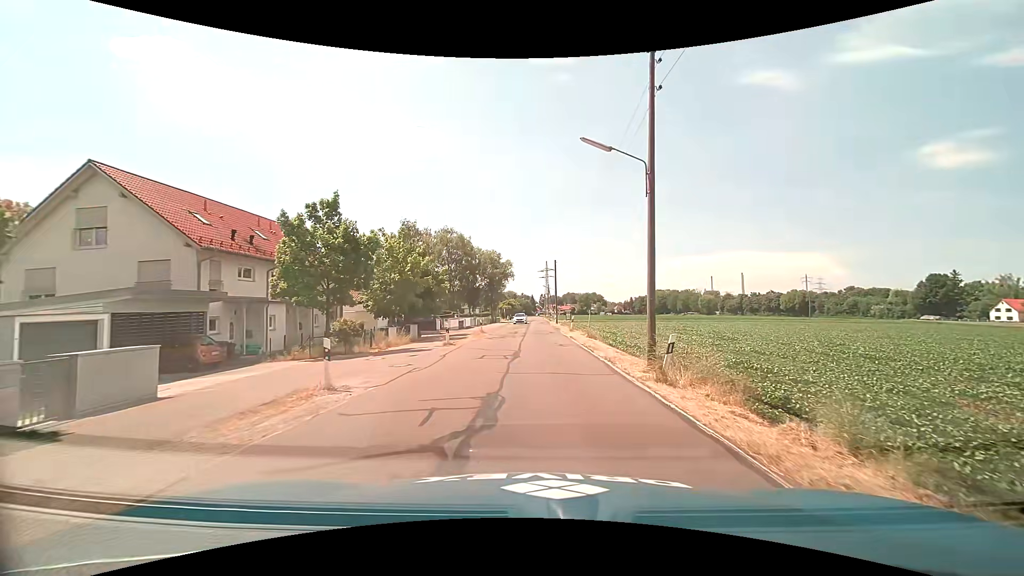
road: tertiary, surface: asphalt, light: Day
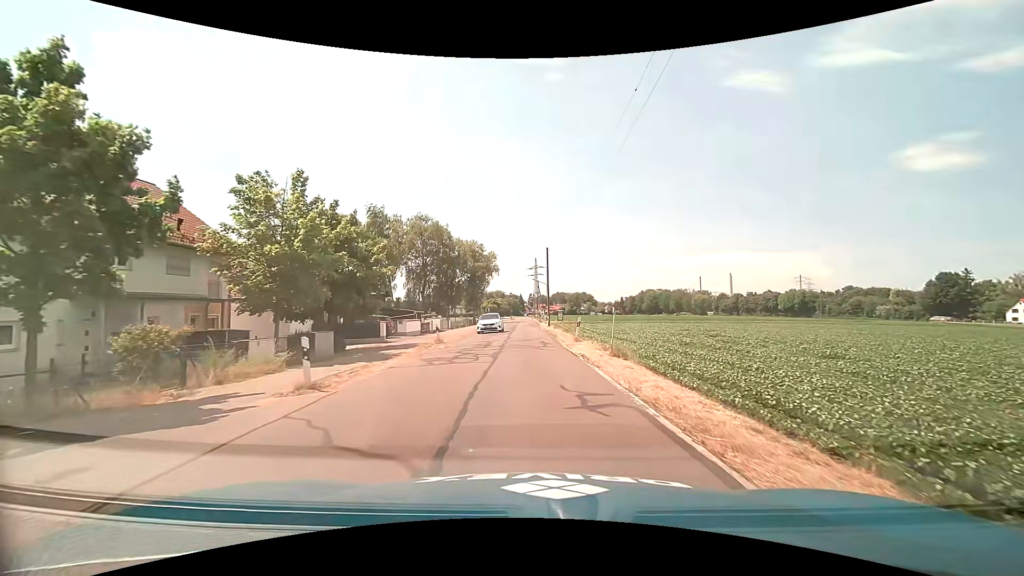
(+0.3, +13.9) m; +2°
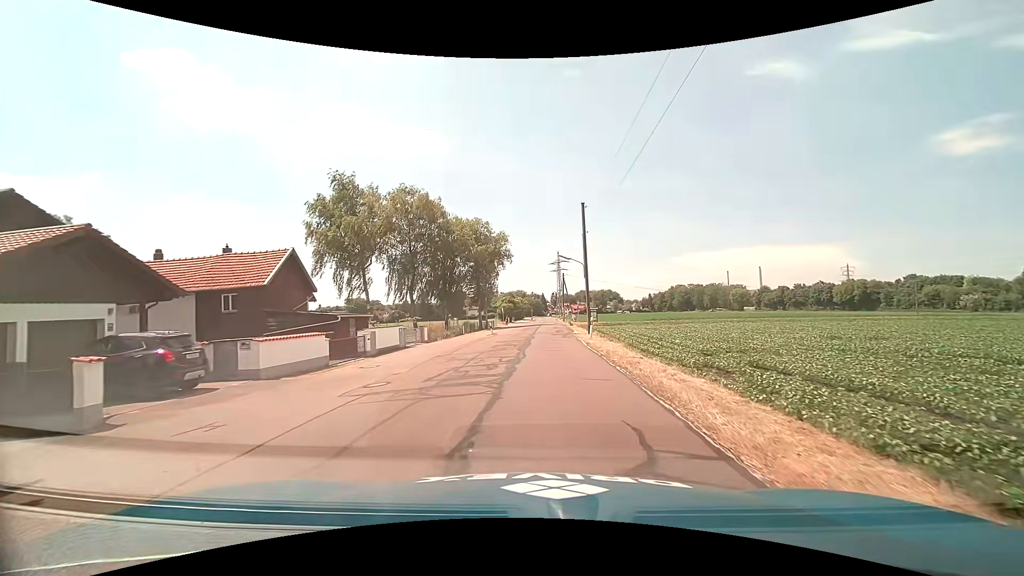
(-0.4, +23.4) m; -2°
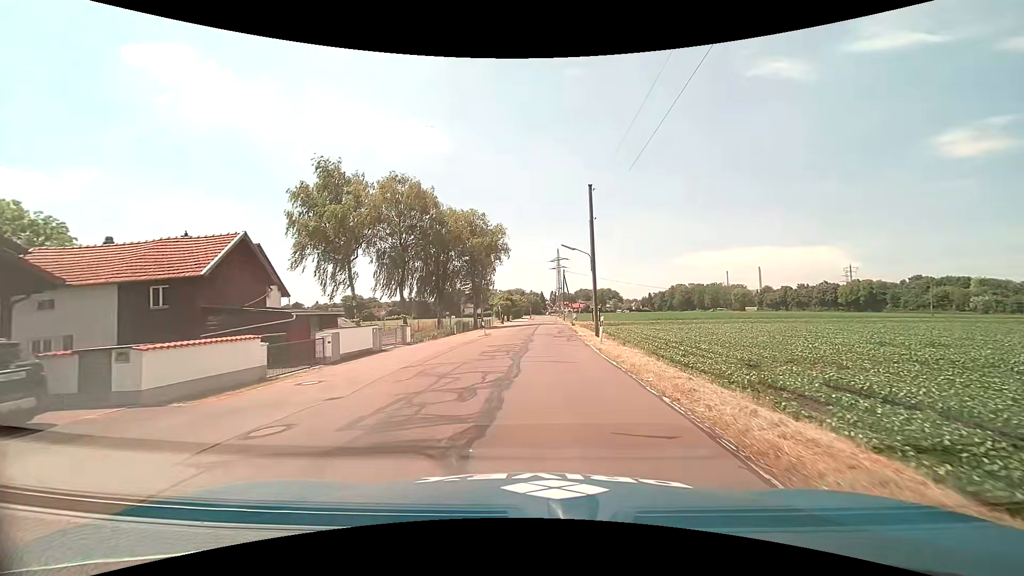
(0.0, +4.7) m; 0°
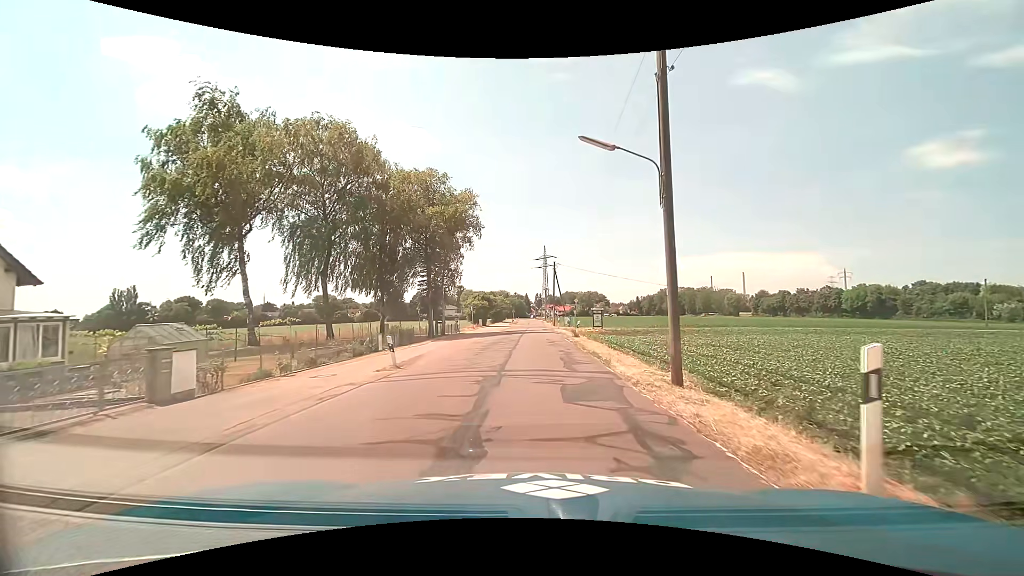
(+0.2, +19.3) m; +2°
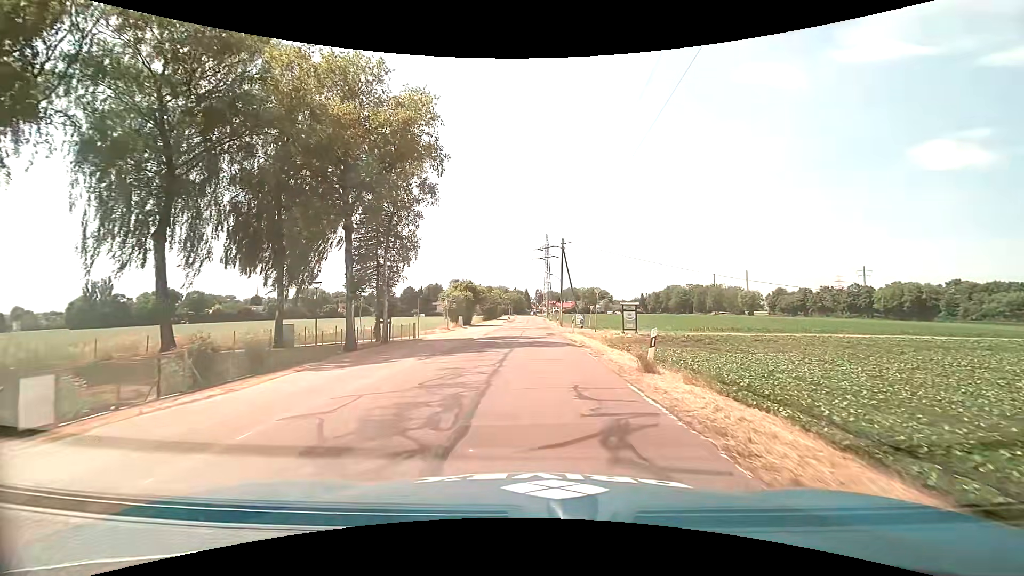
(-0.1, +19.8) m; -1°
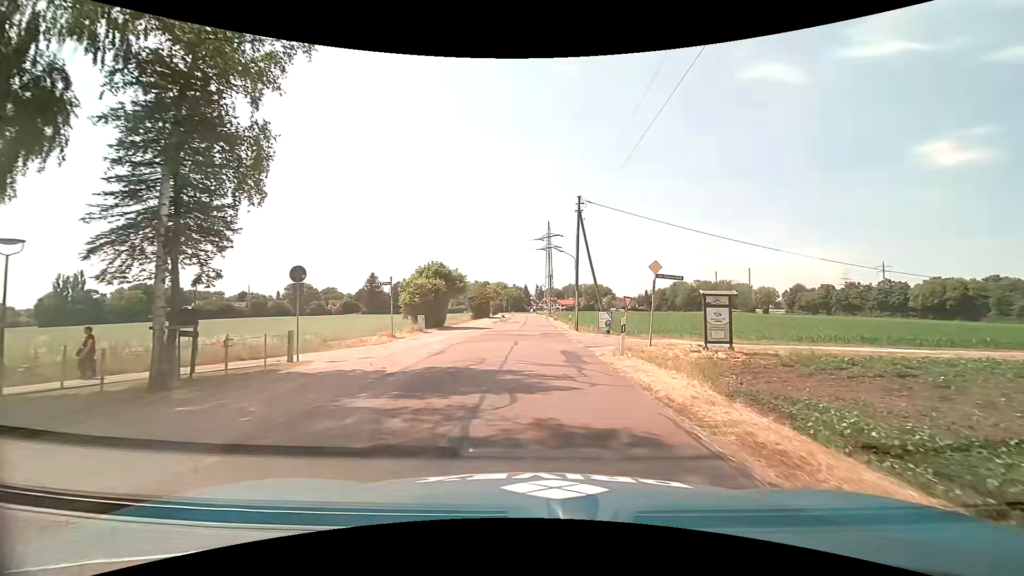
(+0.1, +18.7) m; 0°
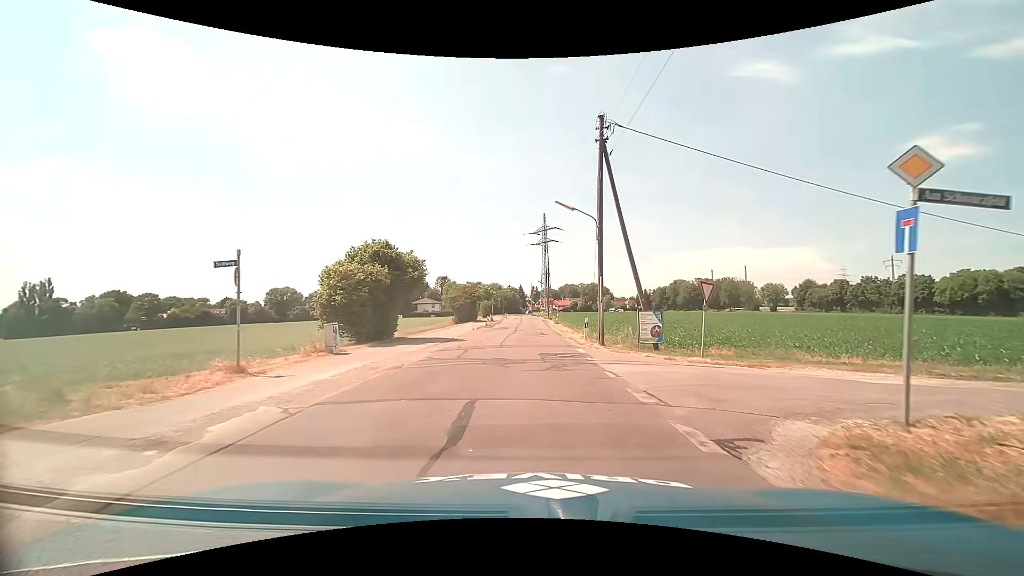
(+0.2, +14.7) m; +1°
(0, +10) (0, +20) (0, +30) (0, +40) (0, +50) (-1, +60) (-1, +70) (-1, +80) (-1, +90) (-2, +100) m
